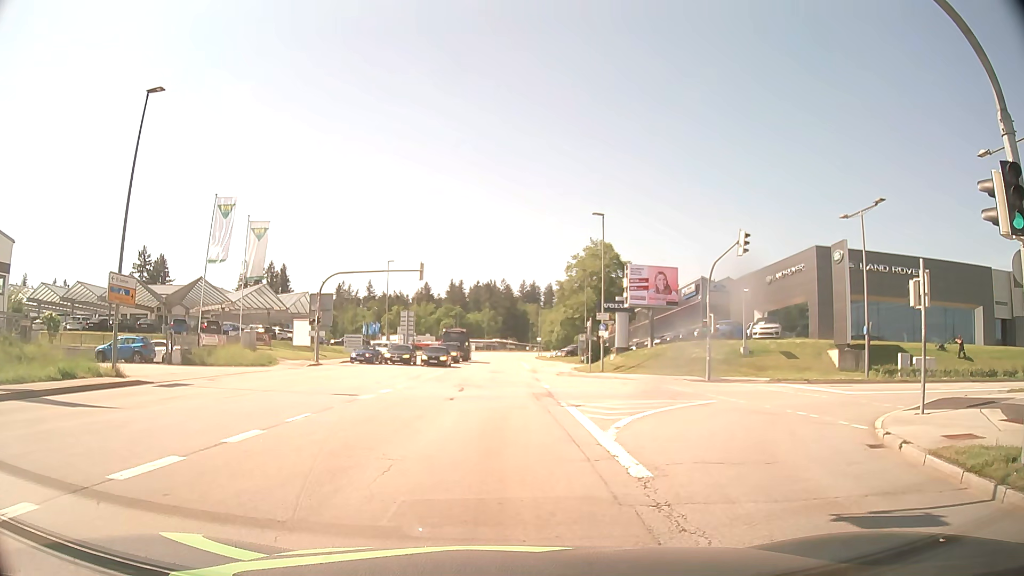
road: tertiary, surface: asphalt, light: Day
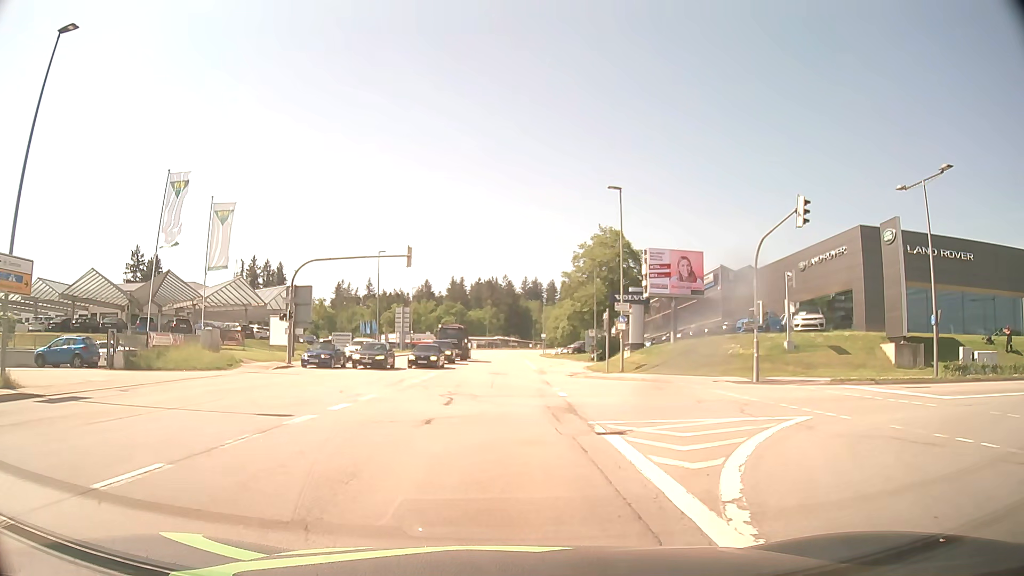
(+0.2, +6.9) m; +1°
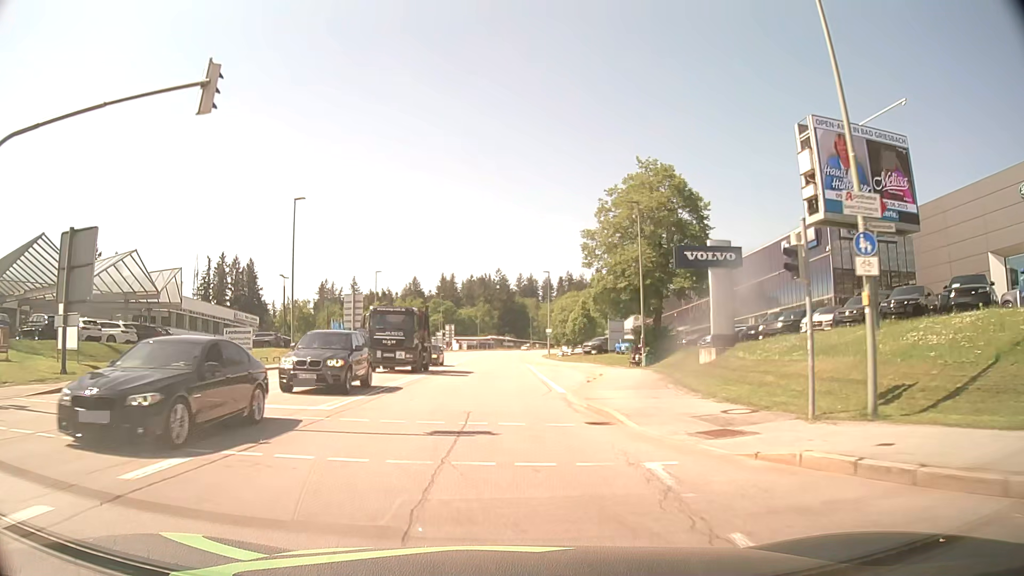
(+0.1, +26.9) m; 0°
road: secondary
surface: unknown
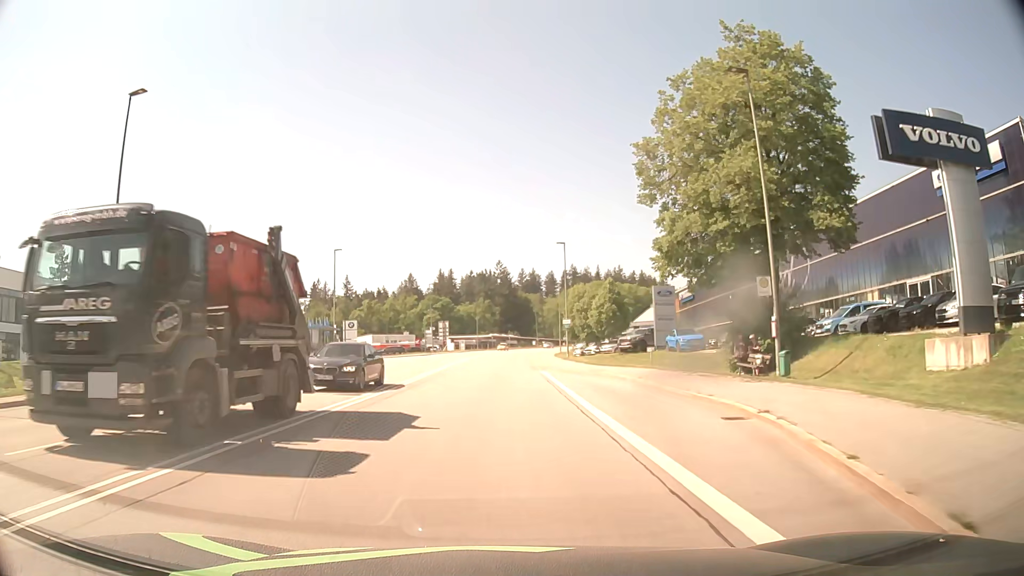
(+0.1, +21.0) m; 0°
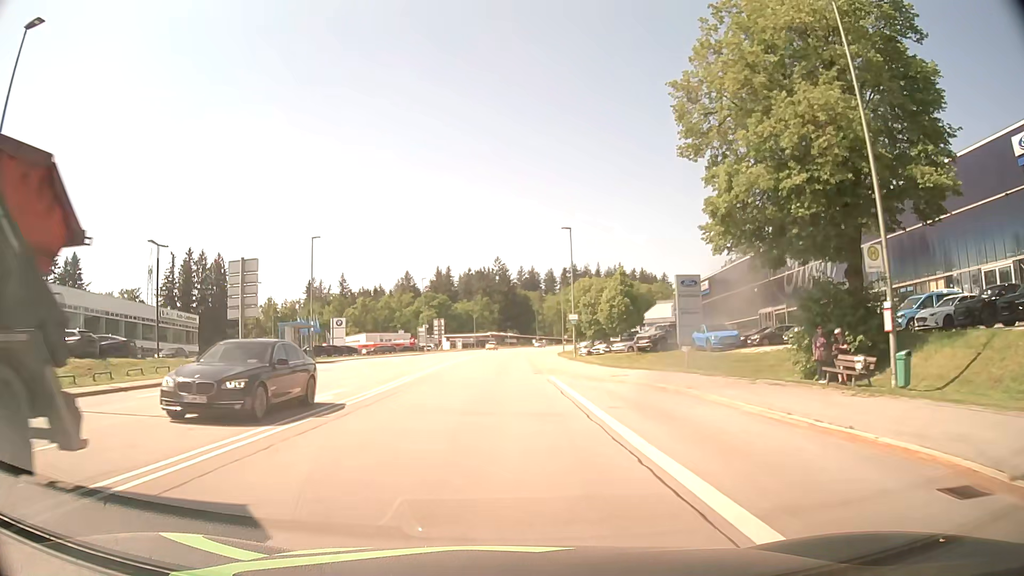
(0.0, +7.1) m; 0°
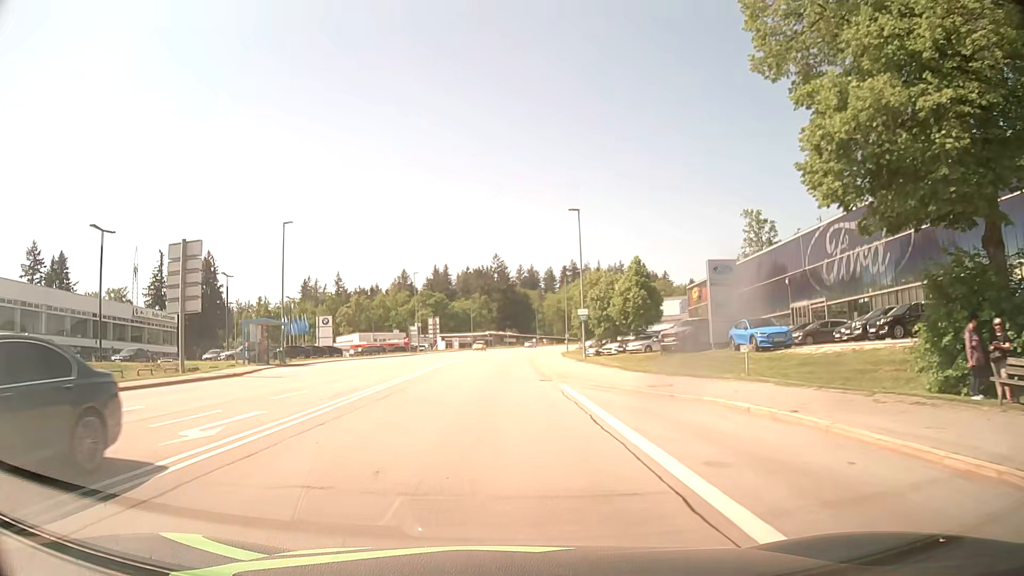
(0.0, +7.2) m; 0°
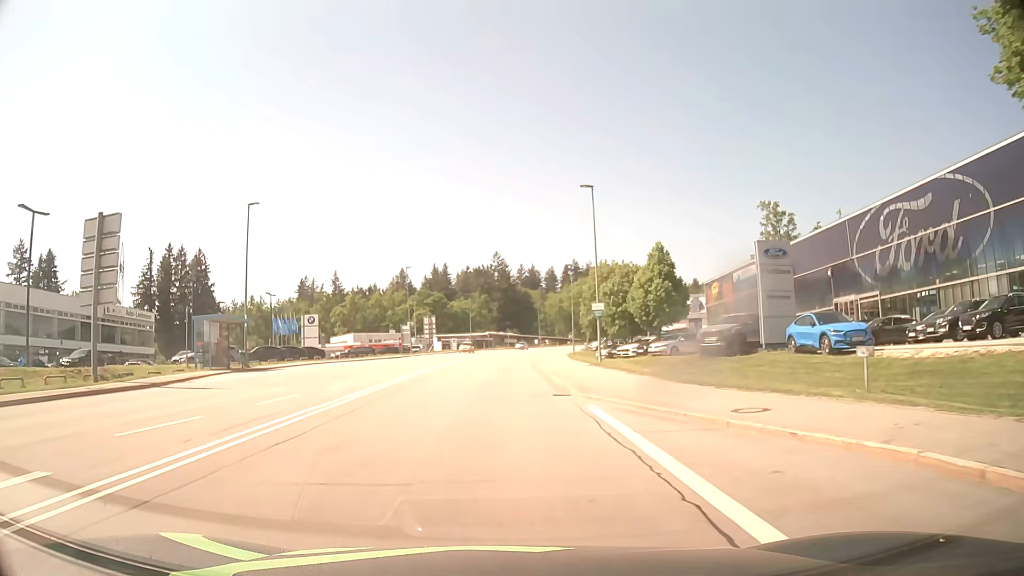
(0.0, +7.3) m; 0°
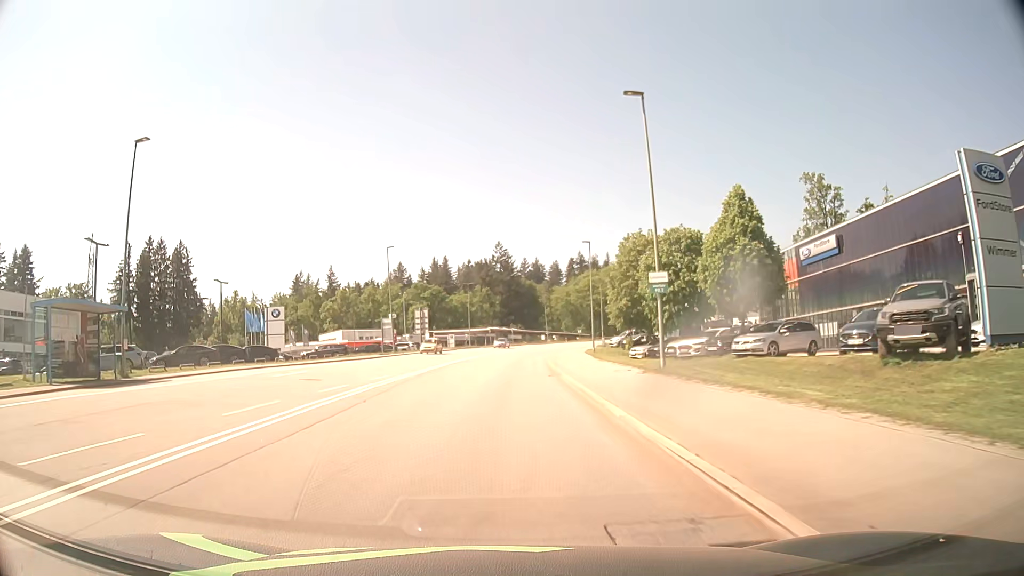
(0.0, +14.8) m; 0°
(0, +10) (0, +20) (0, +30) (0, +40) (+1, +50) (+2, +60) (+3, +70) (+4, +80) (+6, +90) (+8, +99) m
